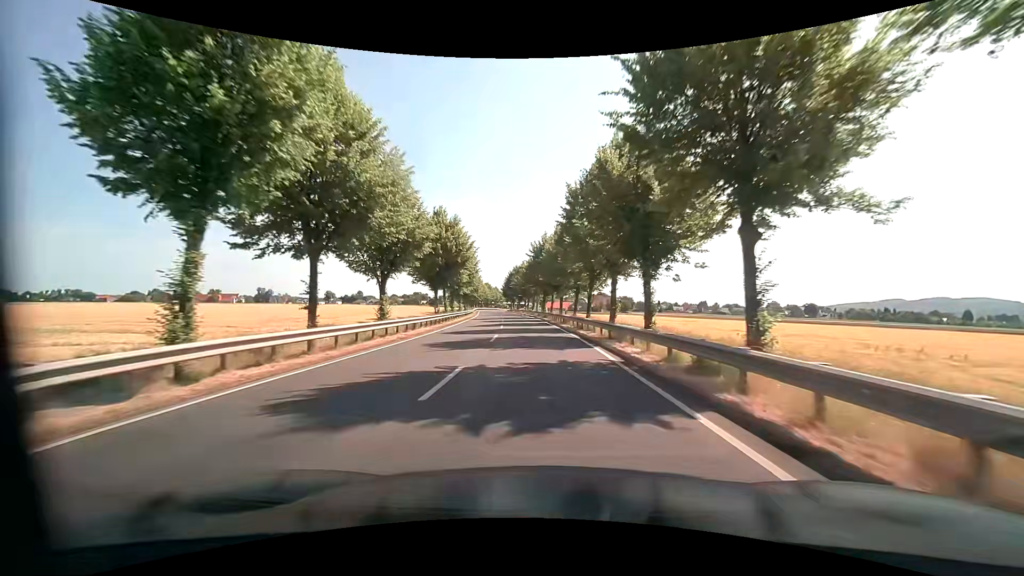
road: primary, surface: asphalt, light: Day
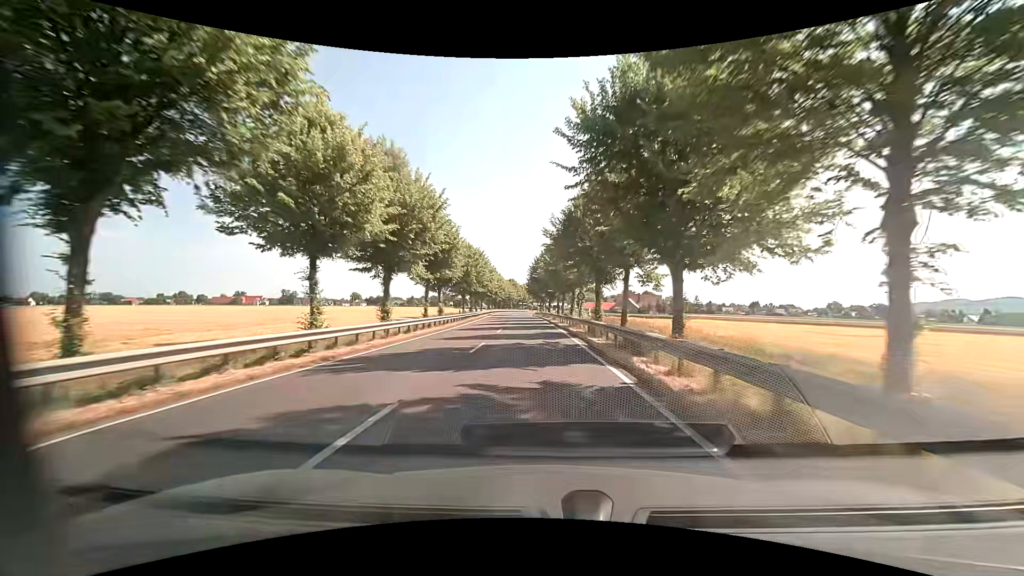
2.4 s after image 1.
(-1.3, +40.1) m; -4°
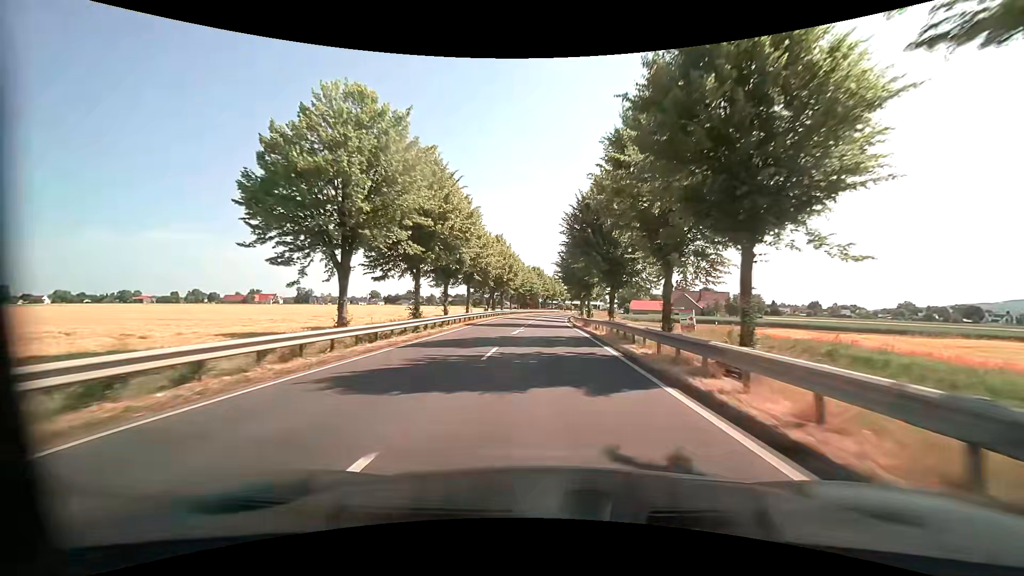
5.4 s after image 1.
(-2.0, +50.1) m; -3°
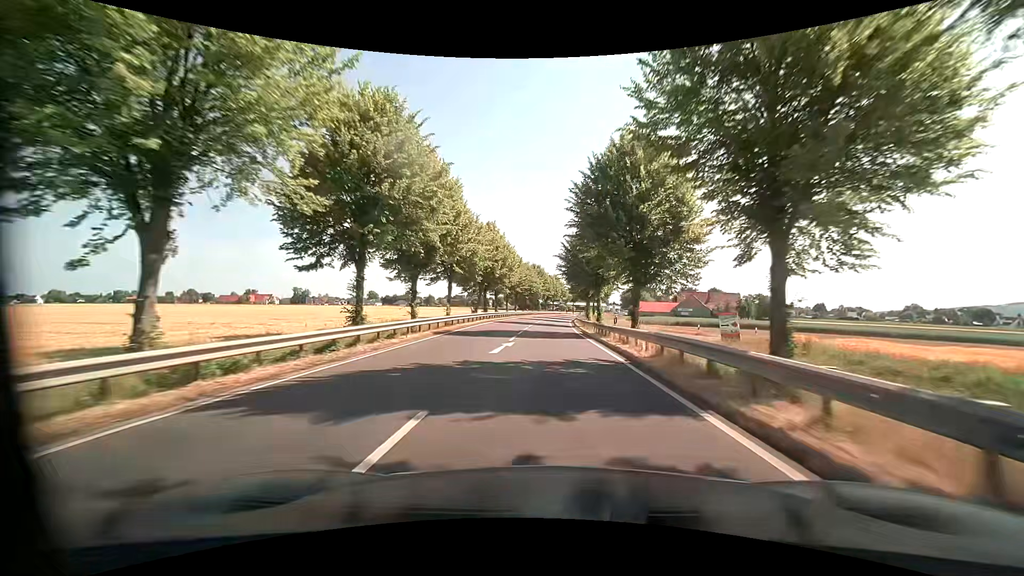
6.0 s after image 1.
(0.0, +10.1) m; 0°
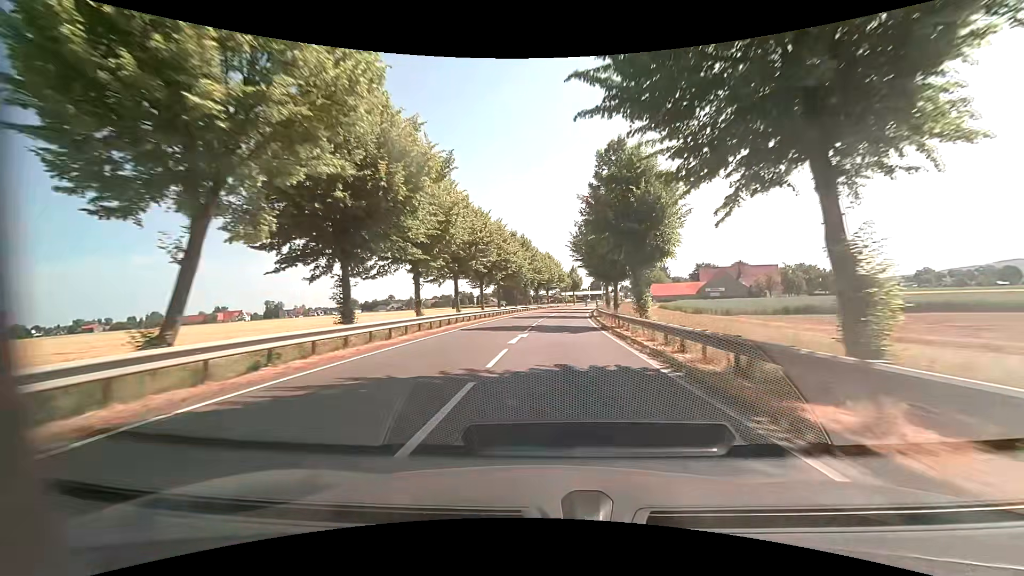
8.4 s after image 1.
(+0.2, +40.4) m; +1°
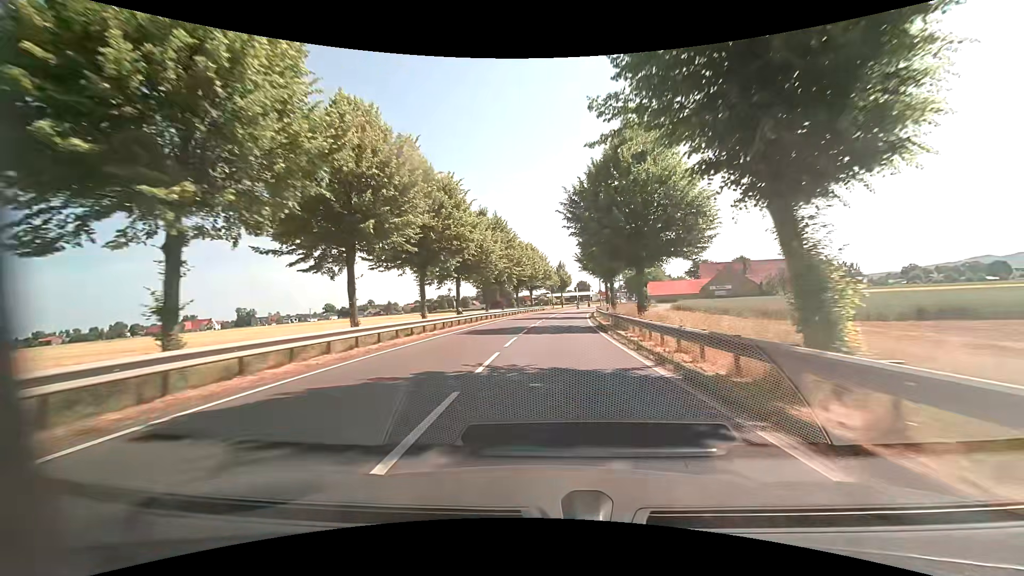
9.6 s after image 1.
(+0.2, +18.5) m; +1°
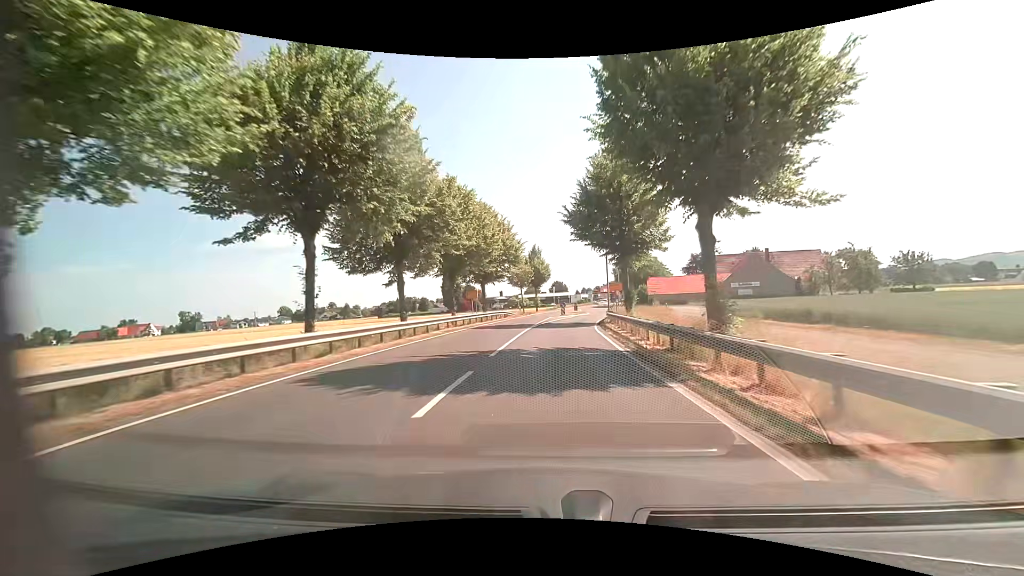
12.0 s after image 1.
(+0.9, +33.3) m; +3°
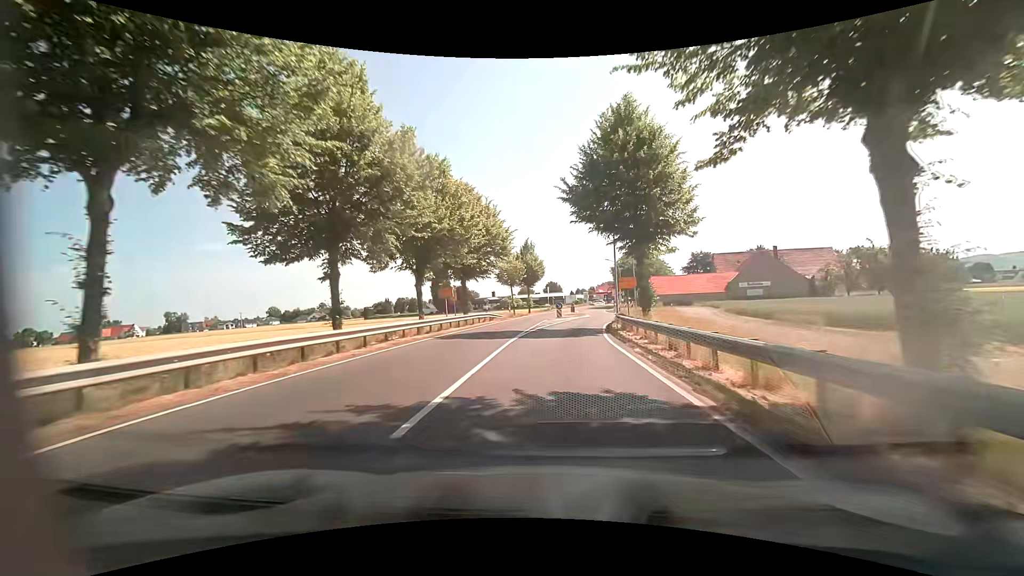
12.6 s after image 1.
(0.0, +7.6) m; 0°
(0, +10) (+1, +20) (+2, +30) (+3, +40) (+5, +50) (+7, +59) (+7, +69) (+8, +79) (+9, +89) (+10, +99) m
